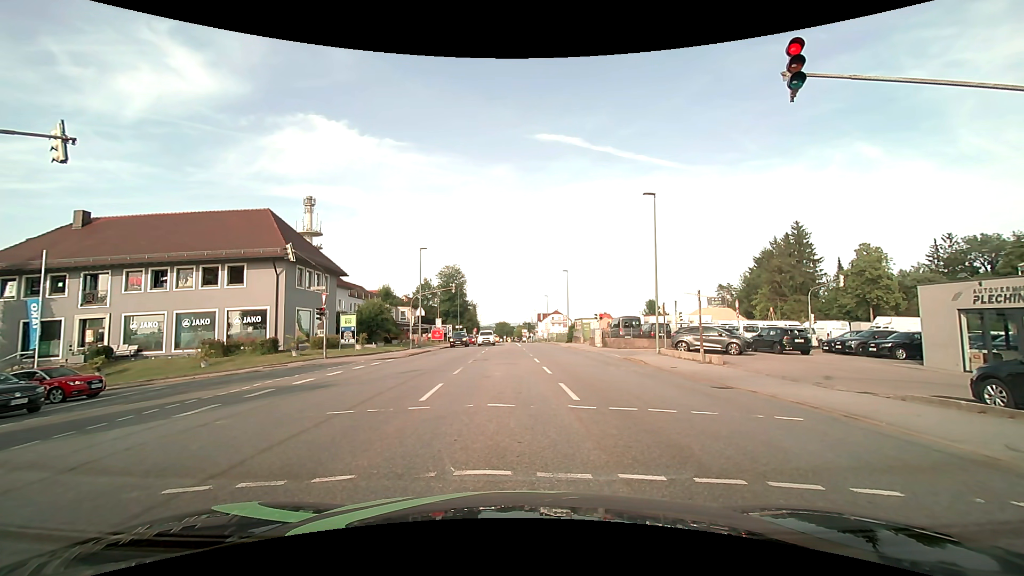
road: tertiary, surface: asphalt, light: Day
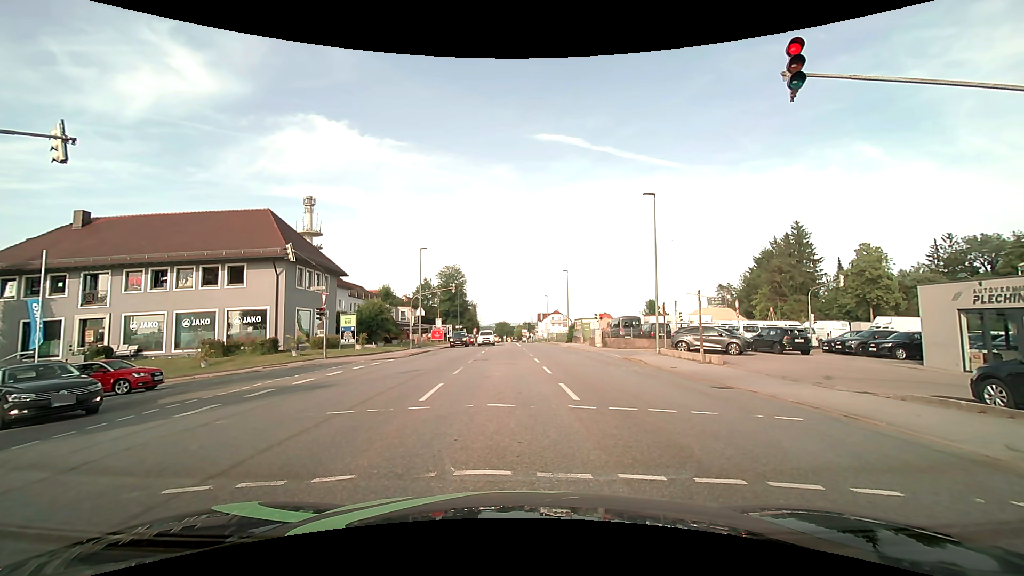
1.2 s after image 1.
(0.0, 0.0) m; 0°
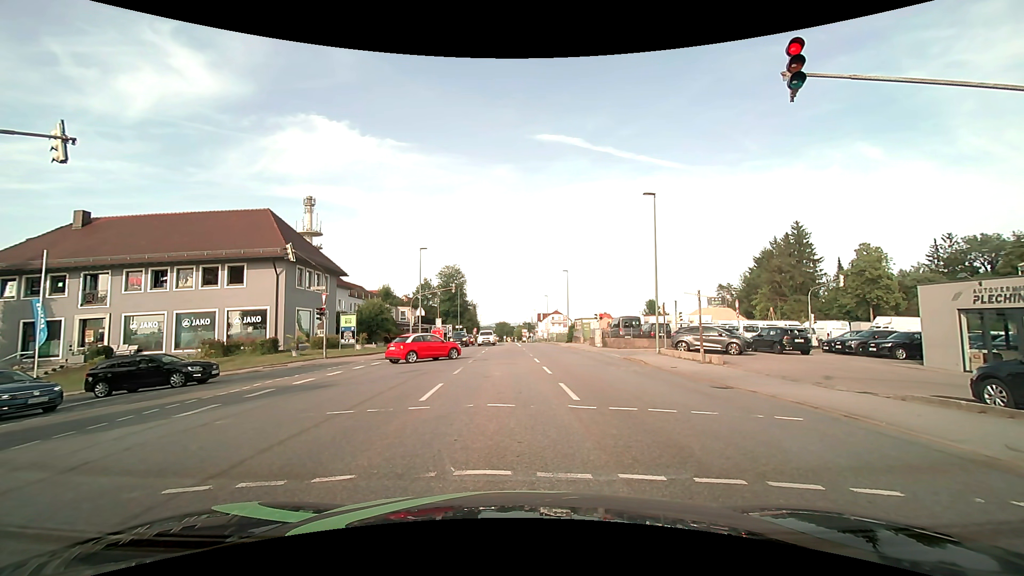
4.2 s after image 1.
(0.0, 0.0) m; 0°
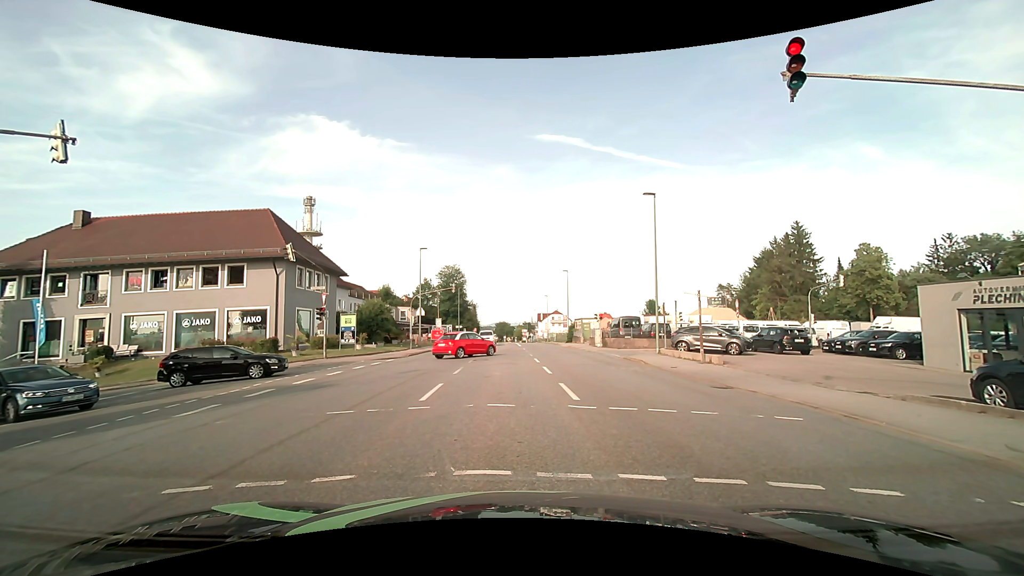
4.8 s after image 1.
(0.0, 0.0) m; 0°
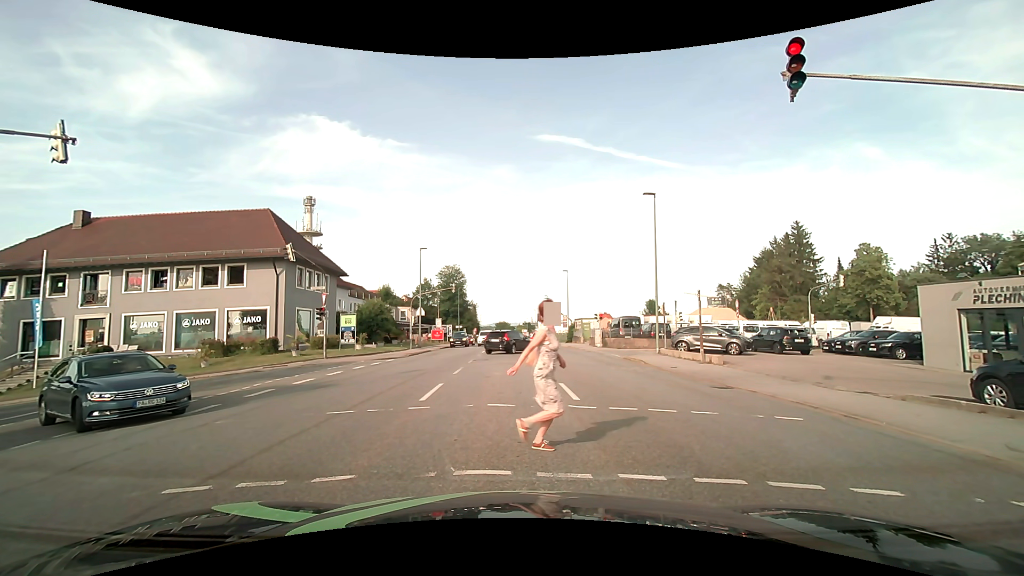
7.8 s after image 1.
(0.0, 0.0) m; 0°
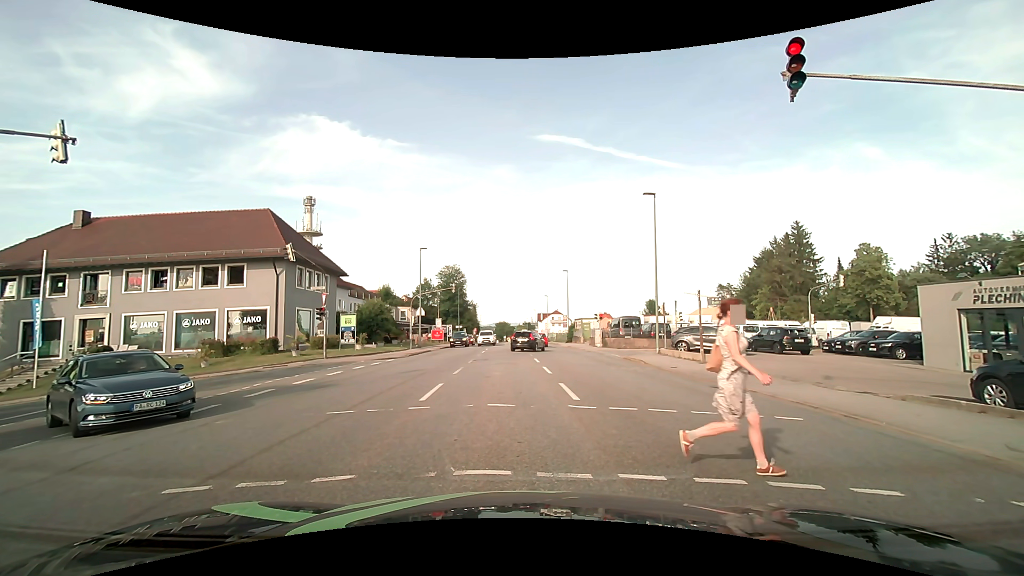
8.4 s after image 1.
(0.0, 0.0) m; 0°
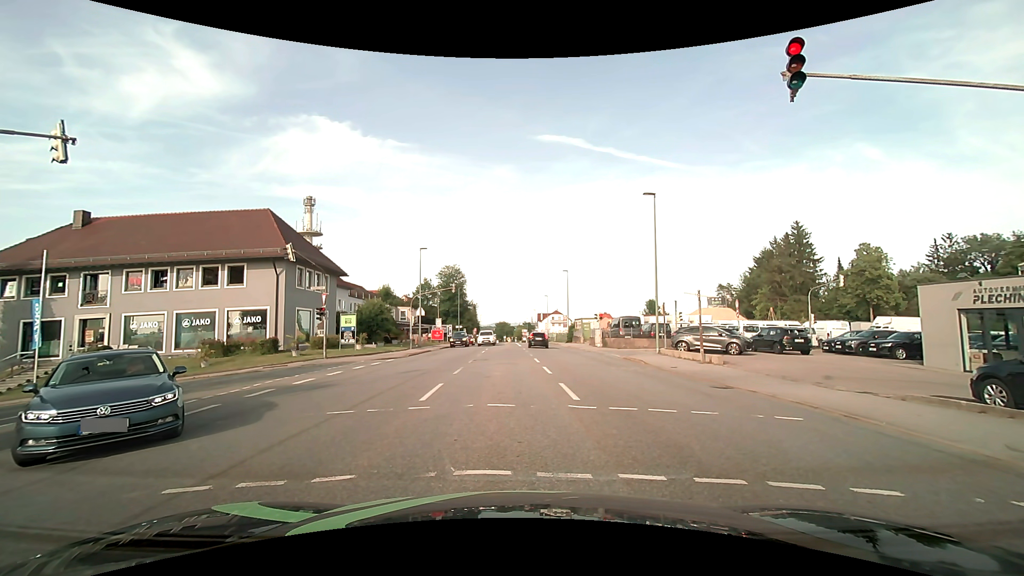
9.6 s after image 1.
(0.0, 0.0) m; 0°
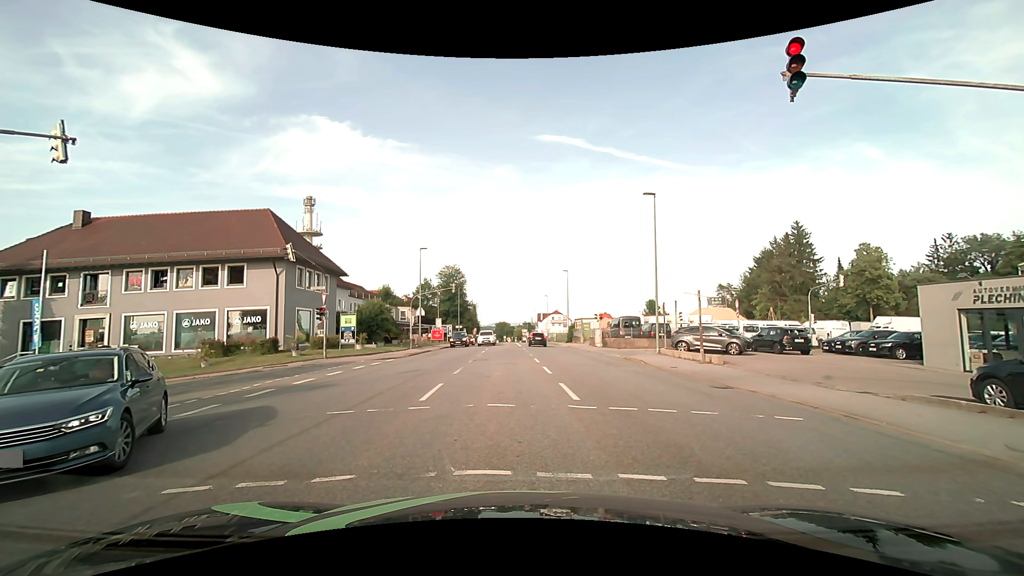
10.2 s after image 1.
(0.0, 0.0) m; 0°
